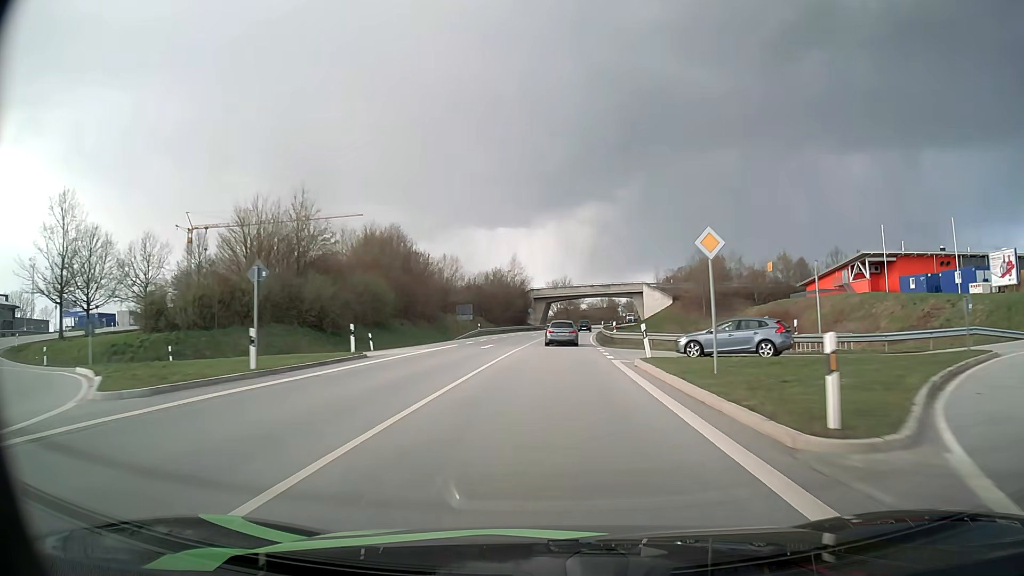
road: primary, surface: asphalt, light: Day
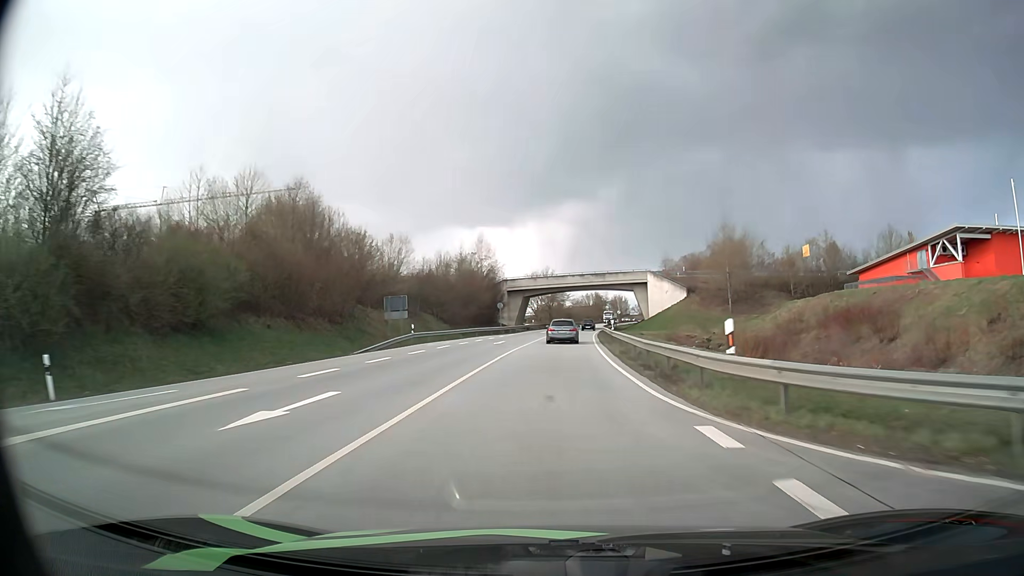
(+0.4, +27.0) m; +2°
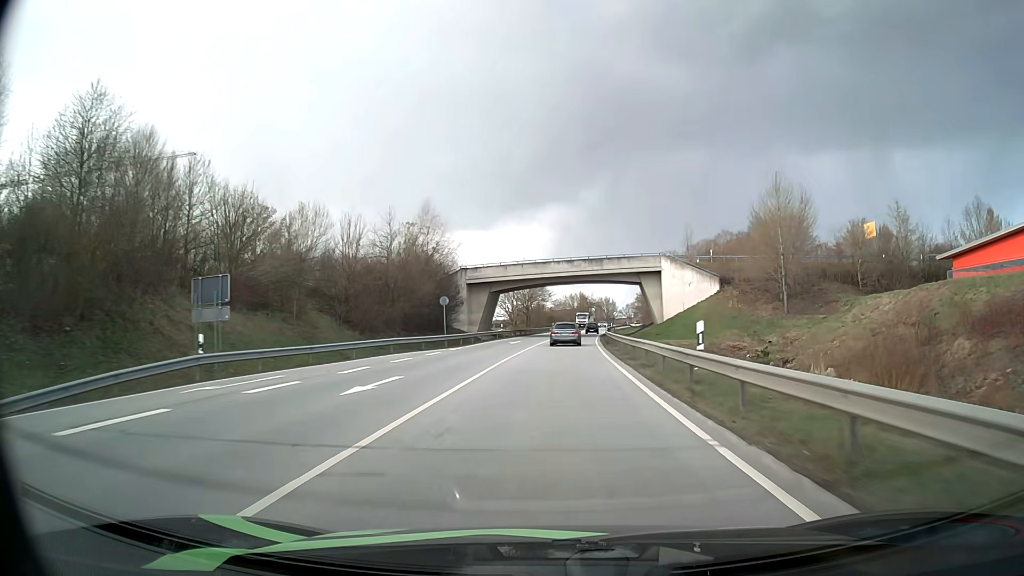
(+0.4, +27.1) m; +2°
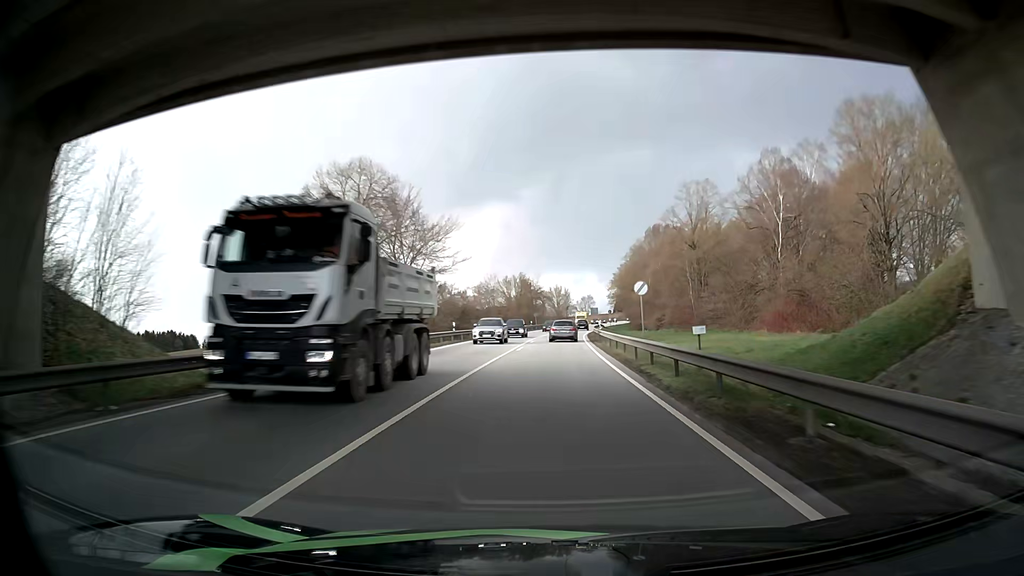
(+2.9, +67.8) m; +5°
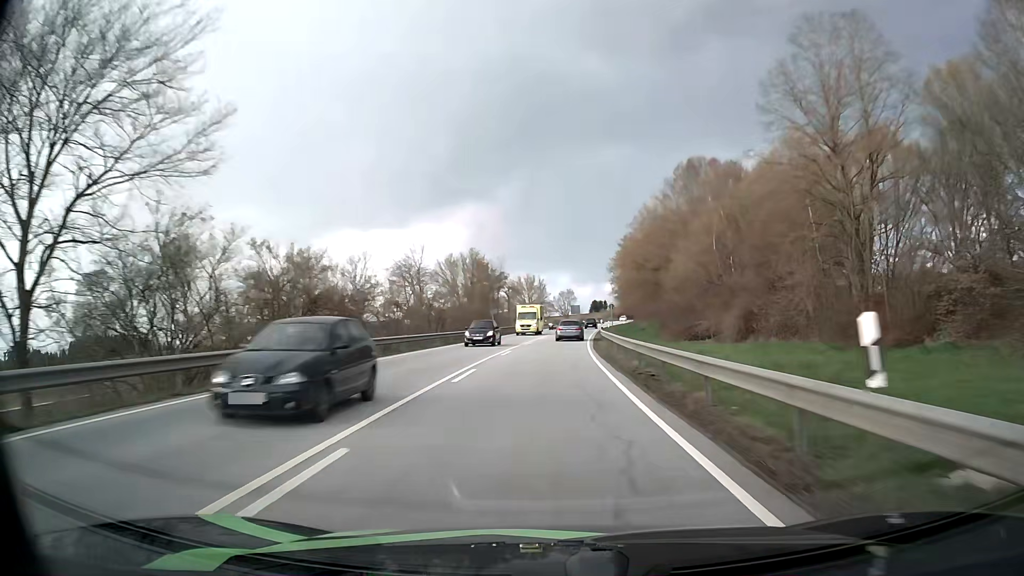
(+0.9, +40.8) m; +3°
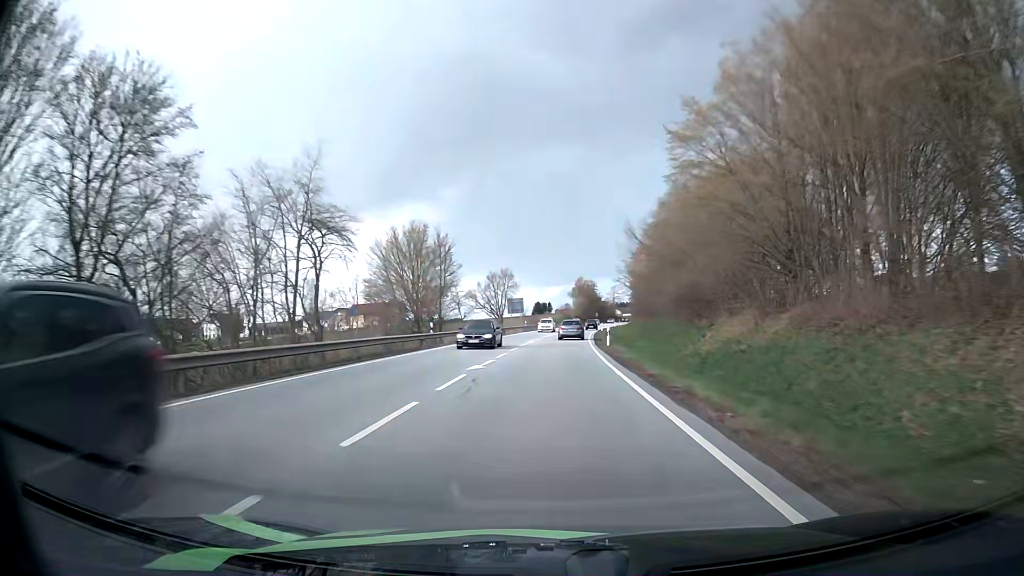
(+2.5, +68.2) m; +5°
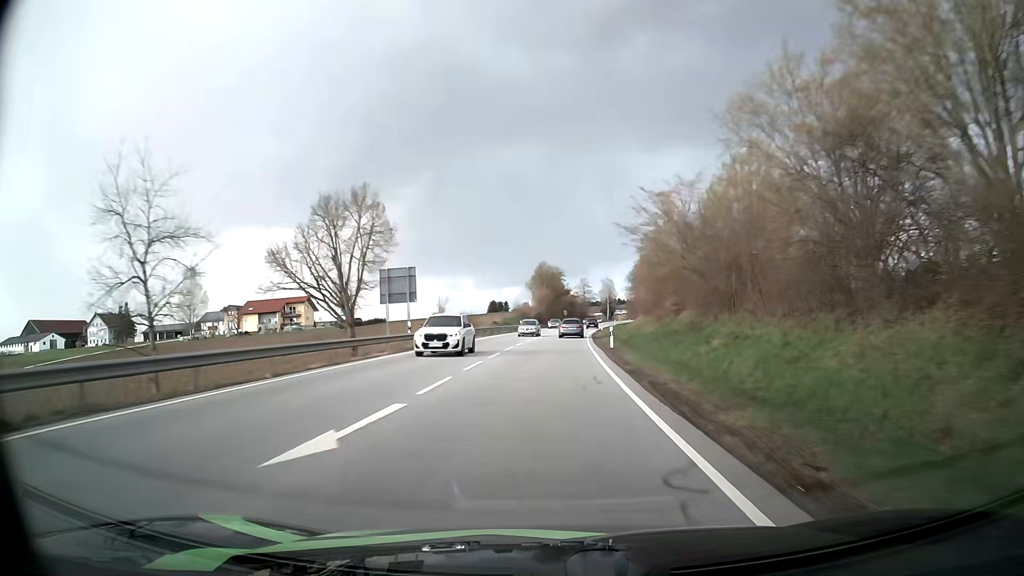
(+1.9, +54.9) m; +3°
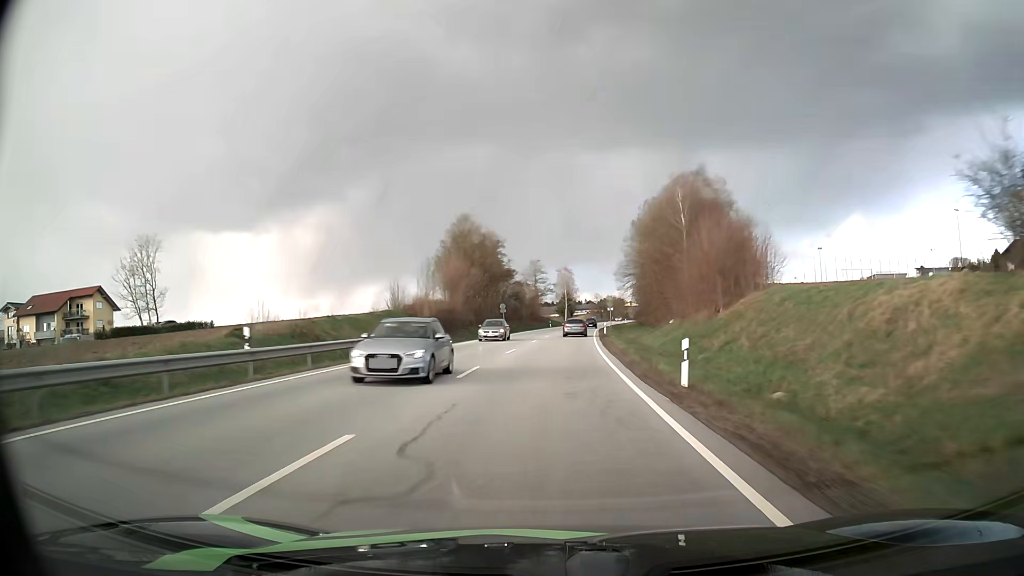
(+2.7, +69.2) m; +4°
(0, +10) (0, +20) (+1, +30) (+1, +40) (+2, +50) (+2, +60) (+3, +70) (+4, +80) (+5, +90) (+6, +100) m
